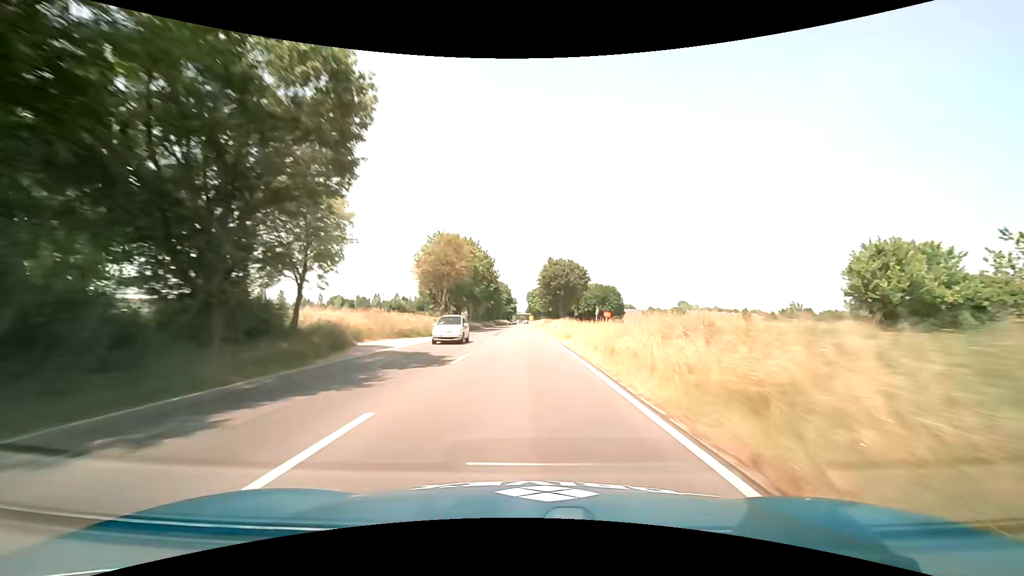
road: primary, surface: asphalt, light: Day
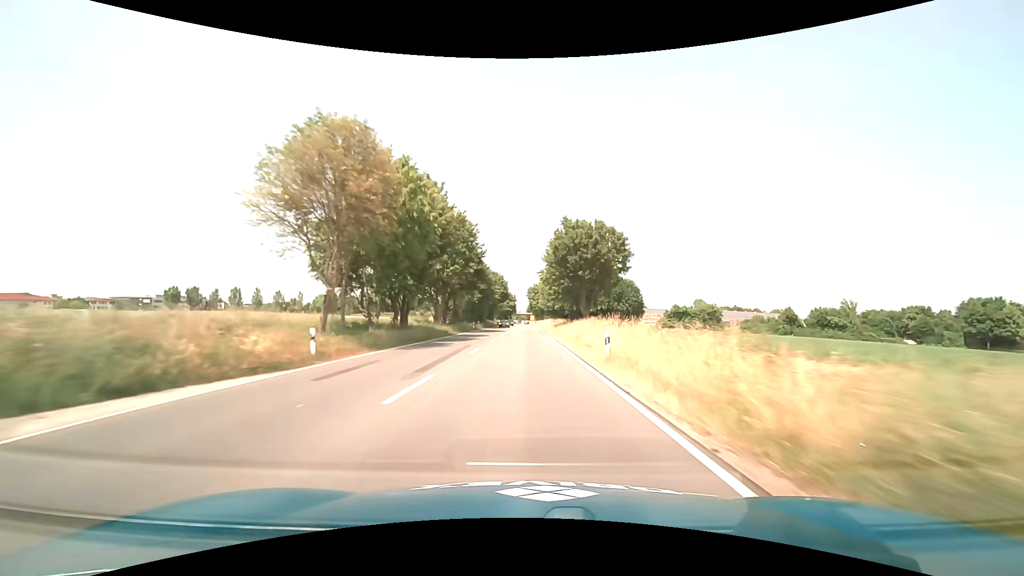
(-0.2, +30.9) m; 0°
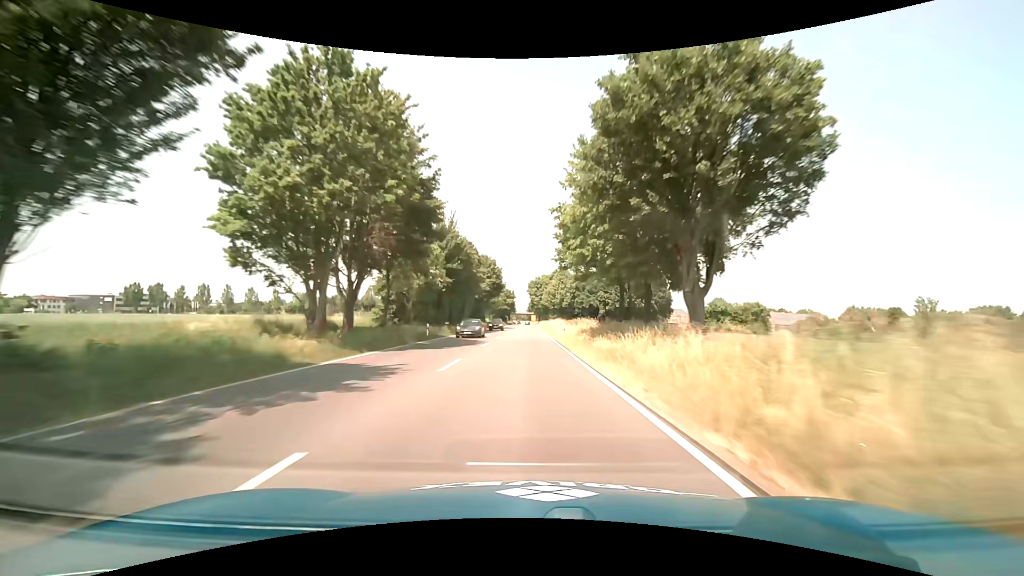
(-0.1, +30.9) m; 0°
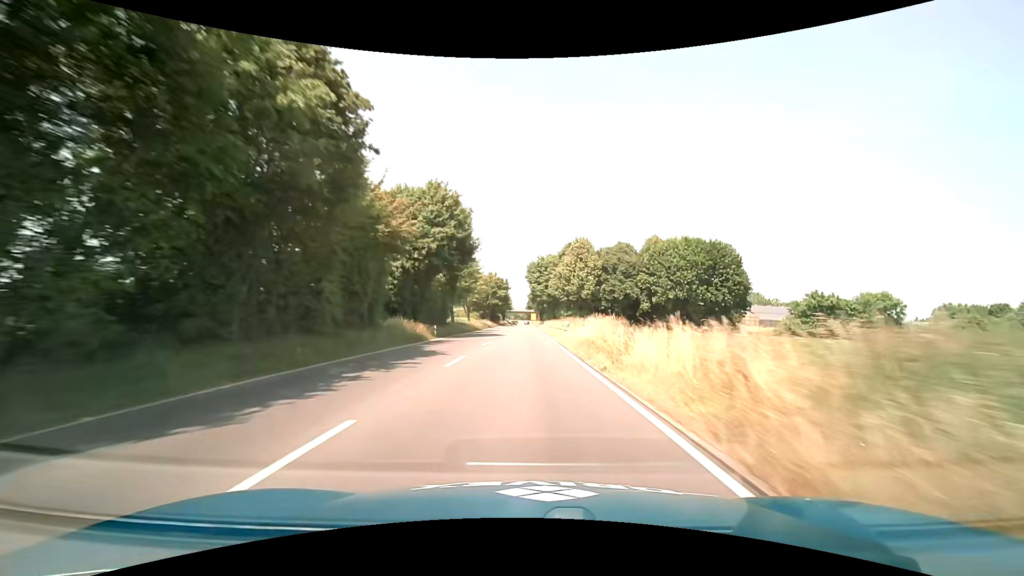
(+0.1, +46.3) m; 0°
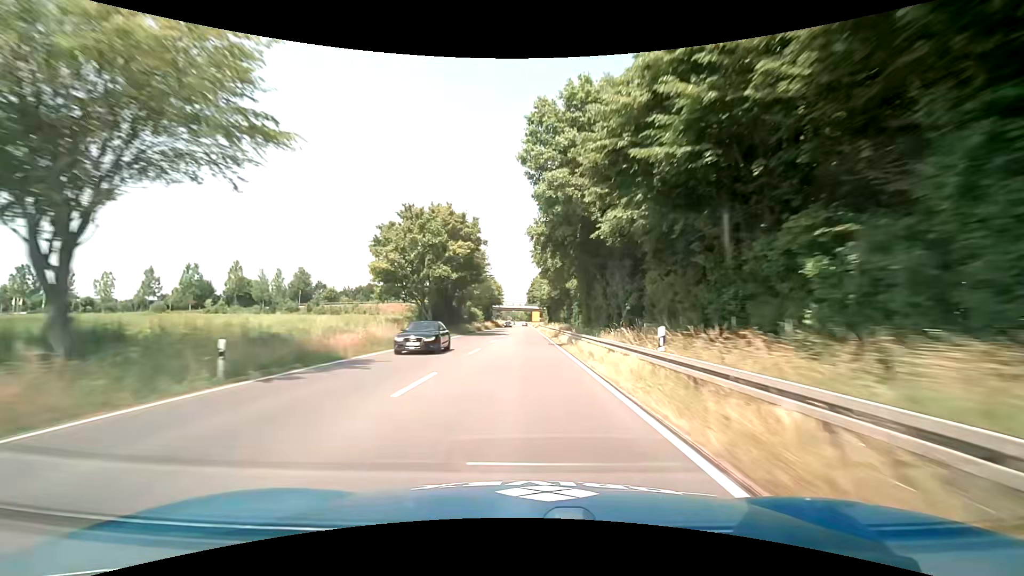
(-0.1, +77.5) m; -1°
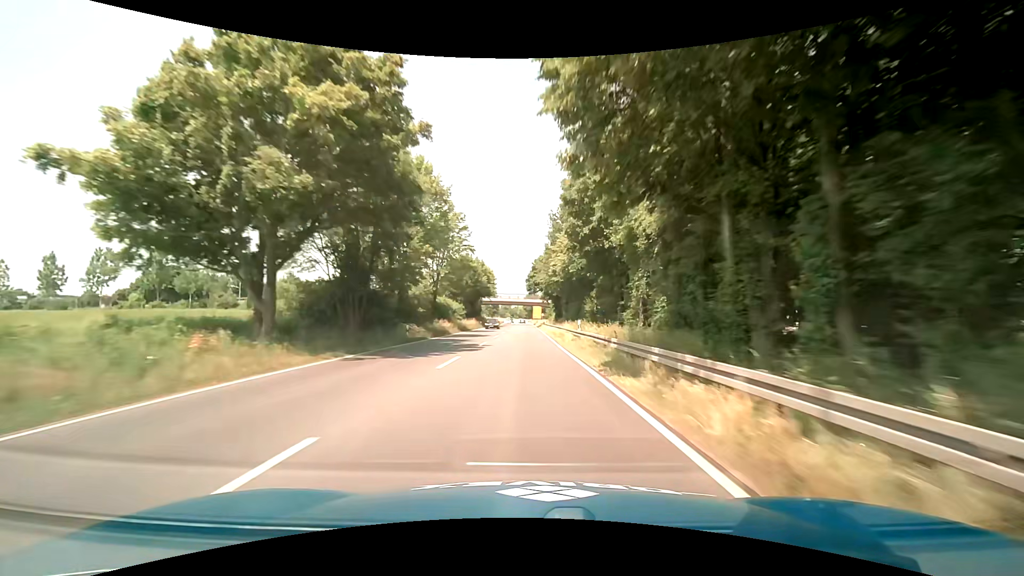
(+0.2, +31.2) m; +1°
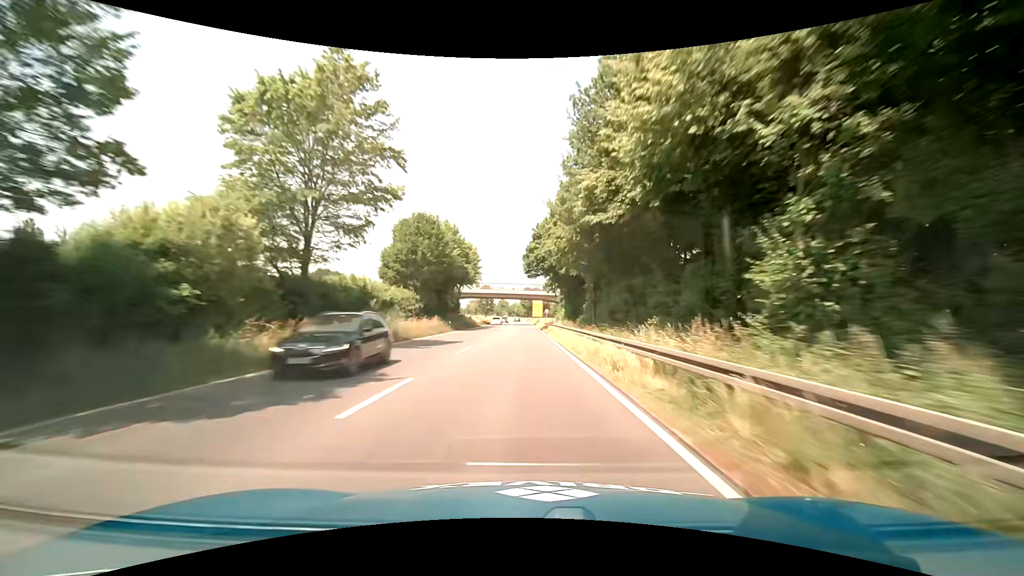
(0.0, +30.6) m; 0°
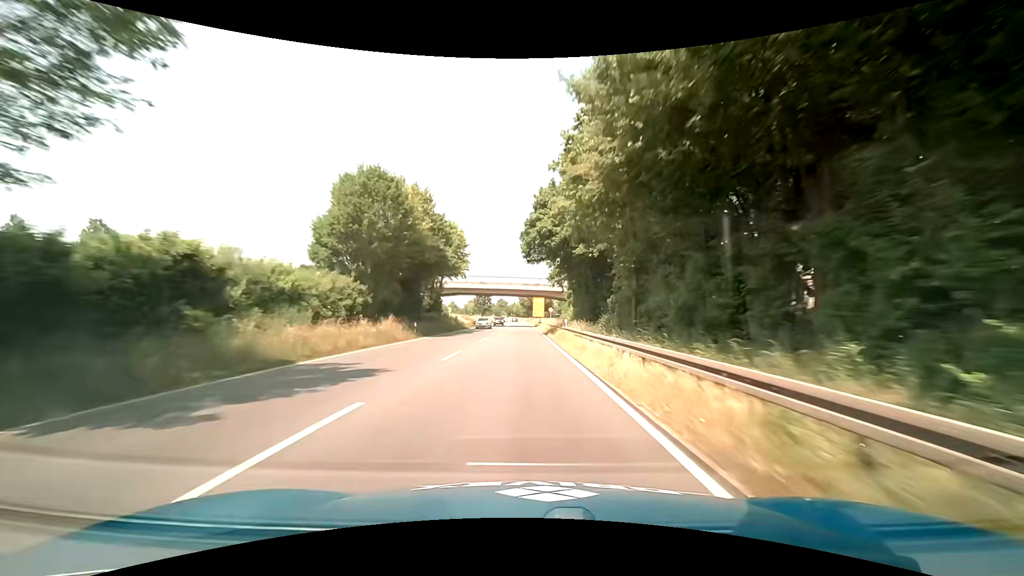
(+0.1, +14.9) m; 0°
(0, +10) (0, +20) (0, +30) (0, +40) (-1, +50) (-1, +60) (-1, +70) (-1, +80) (-1, +90) (-2, +100) m
